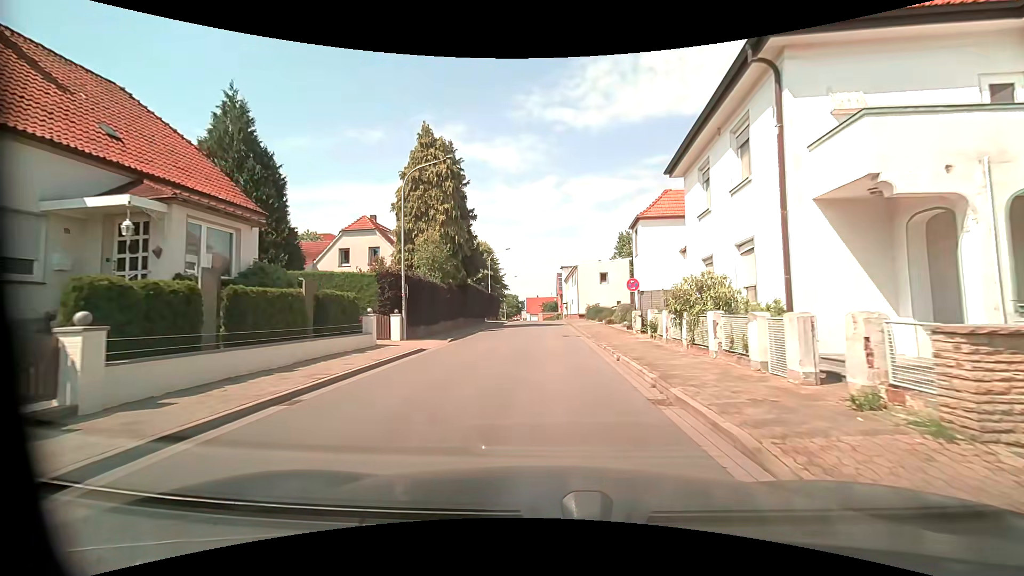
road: unclassified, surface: asphalt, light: Day
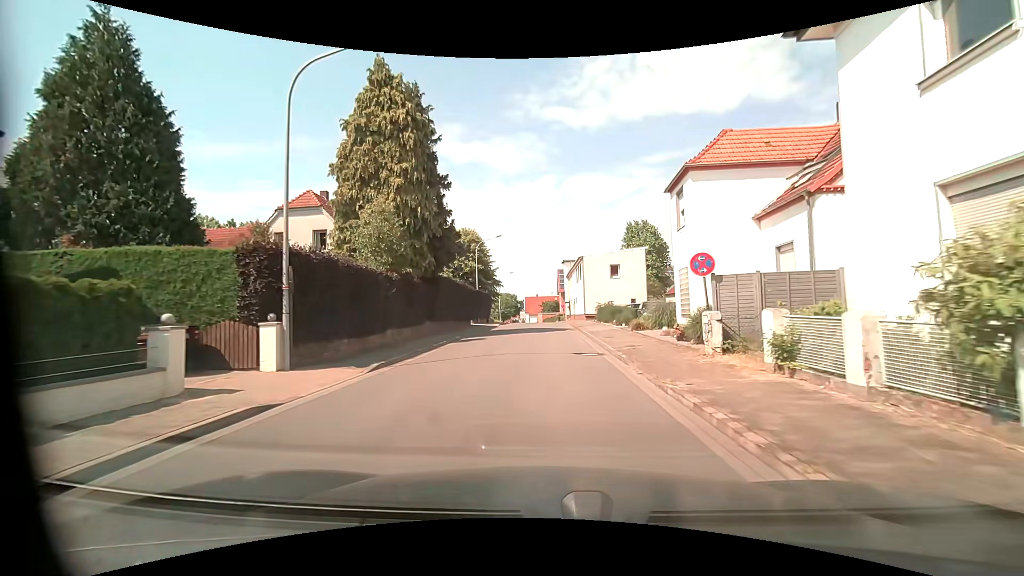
(0.0, +9.8) m; 0°
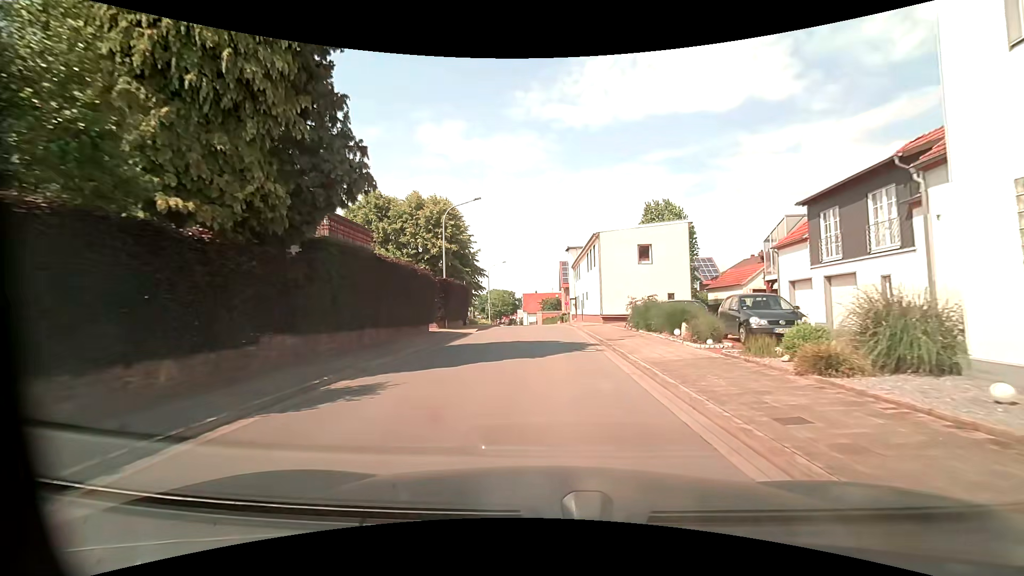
(0.0, +14.6) m; 0°
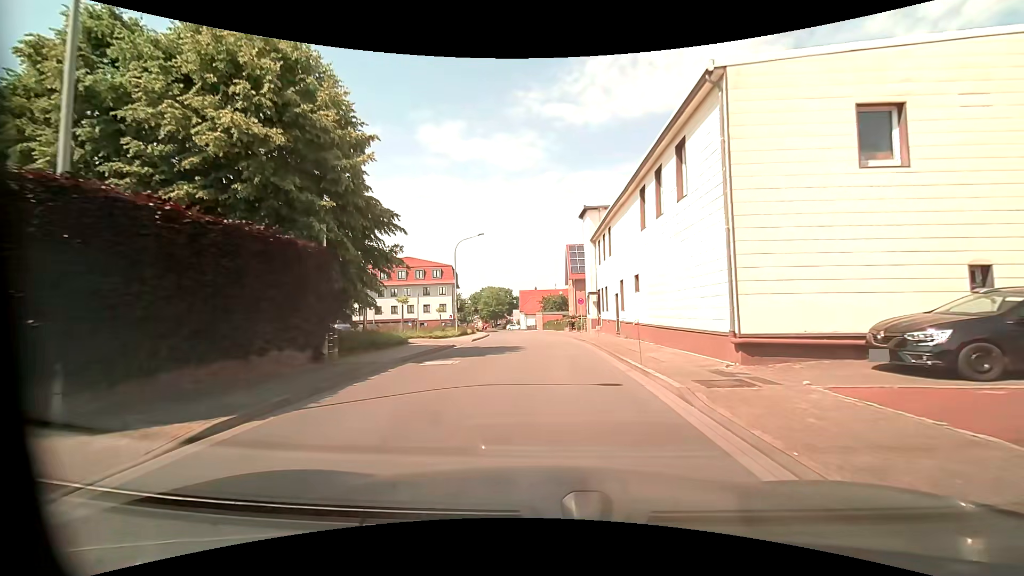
(+0.1, +24.1) m; 0°
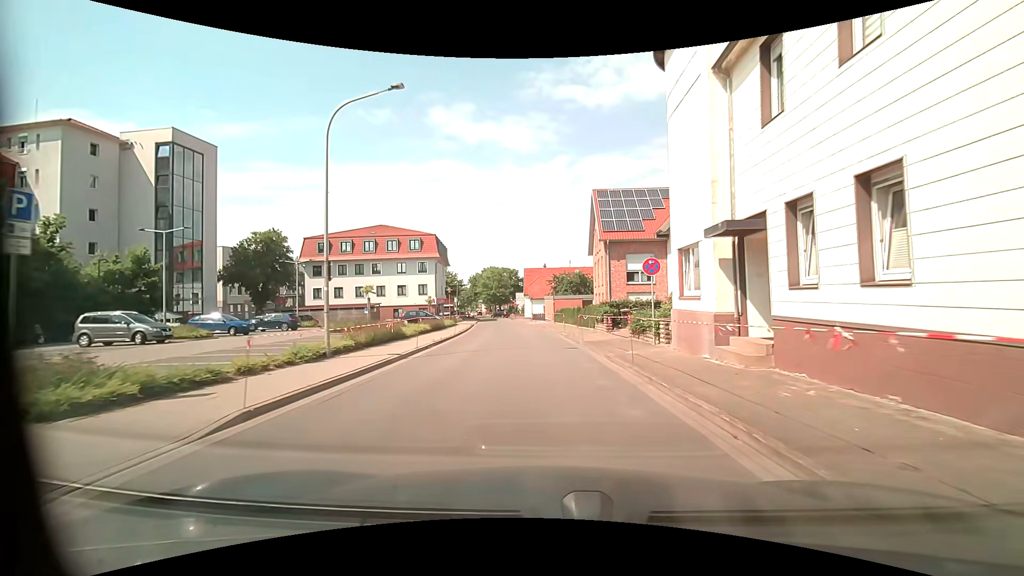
(-0.3, +24.4) m; -2°
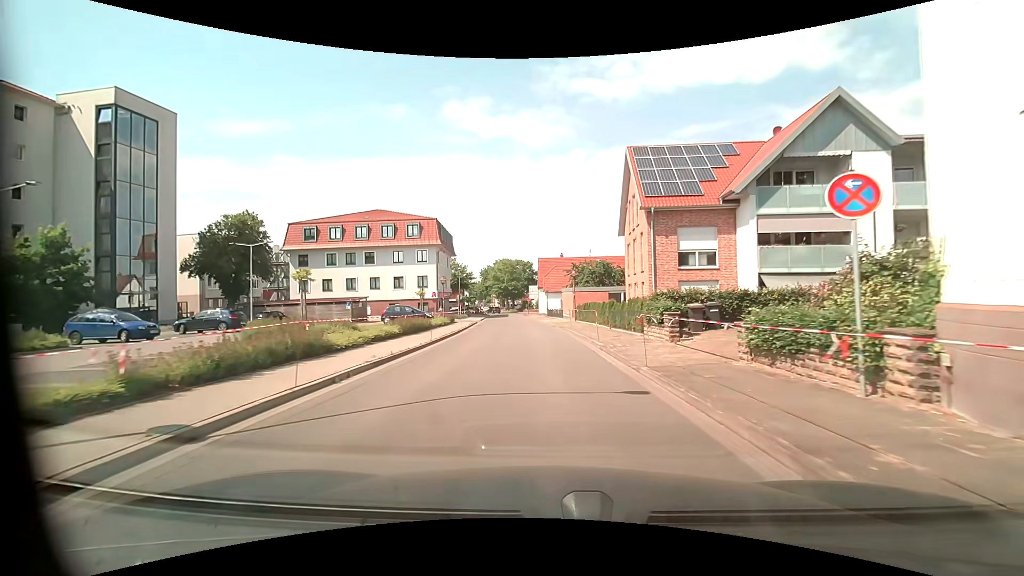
(-0.1, +10.0) m; -2°
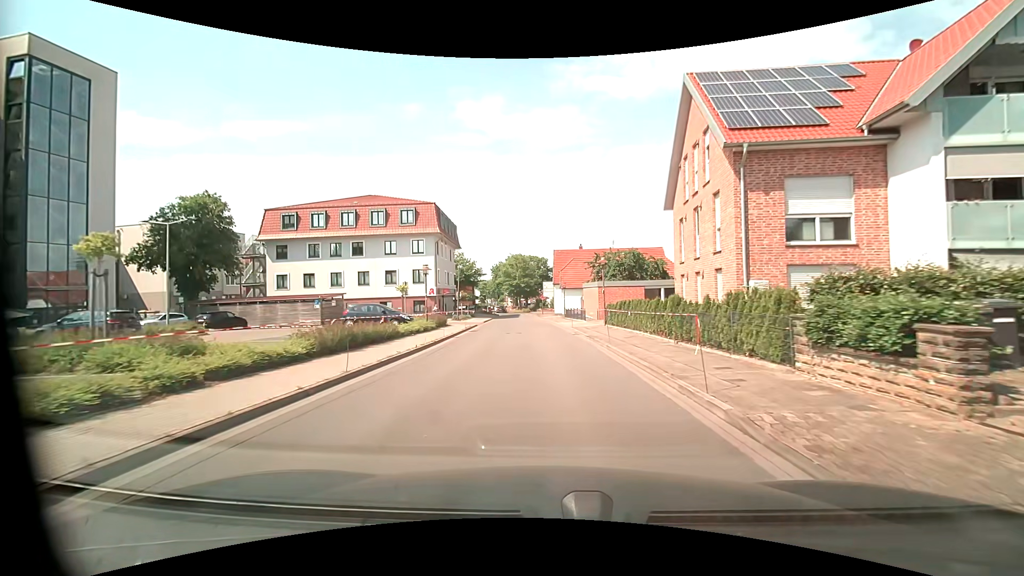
(-0.1, +10.0) m; -2°
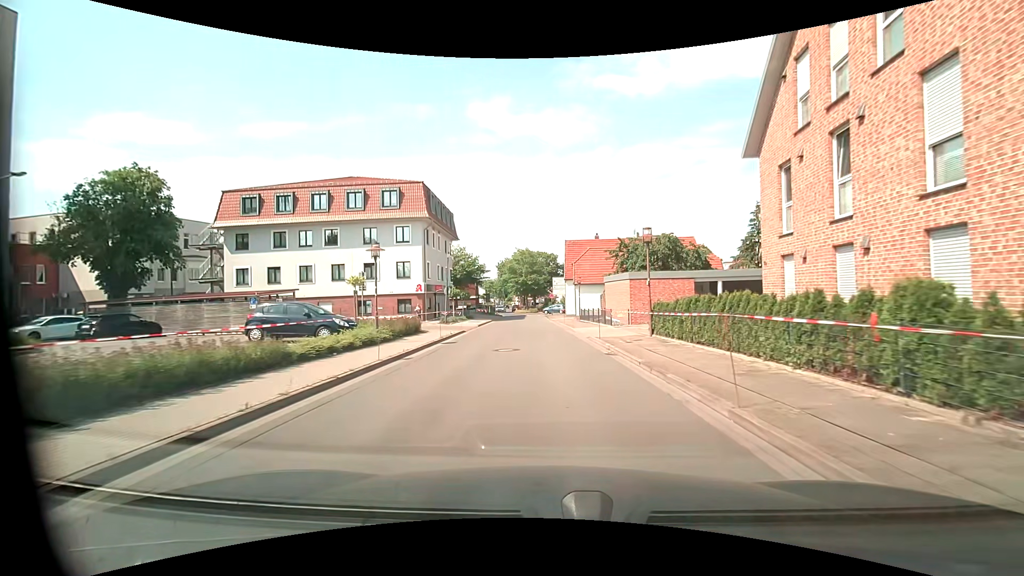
(-0.1, +9.9) m; -1°
